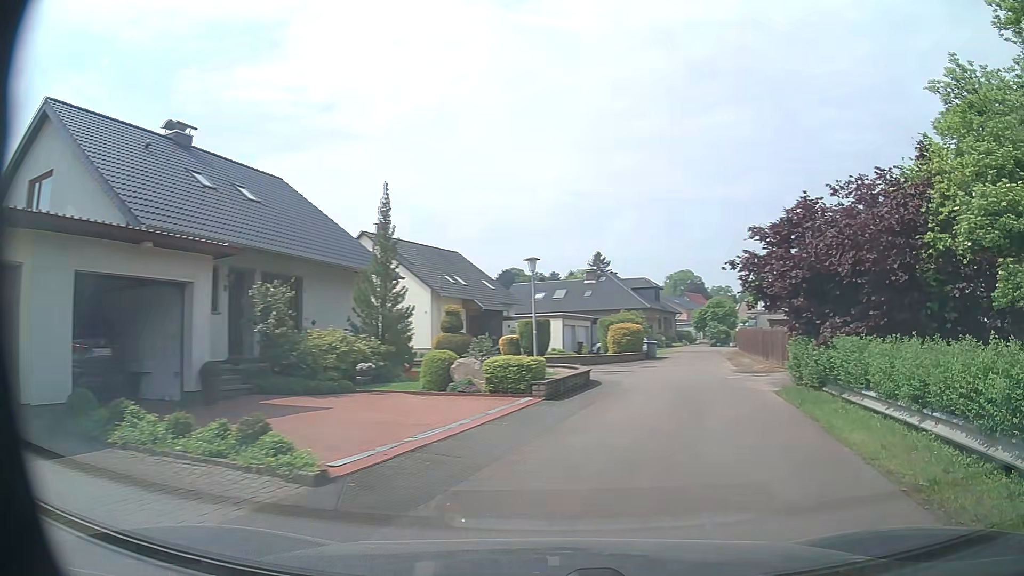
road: residential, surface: asphalt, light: Day
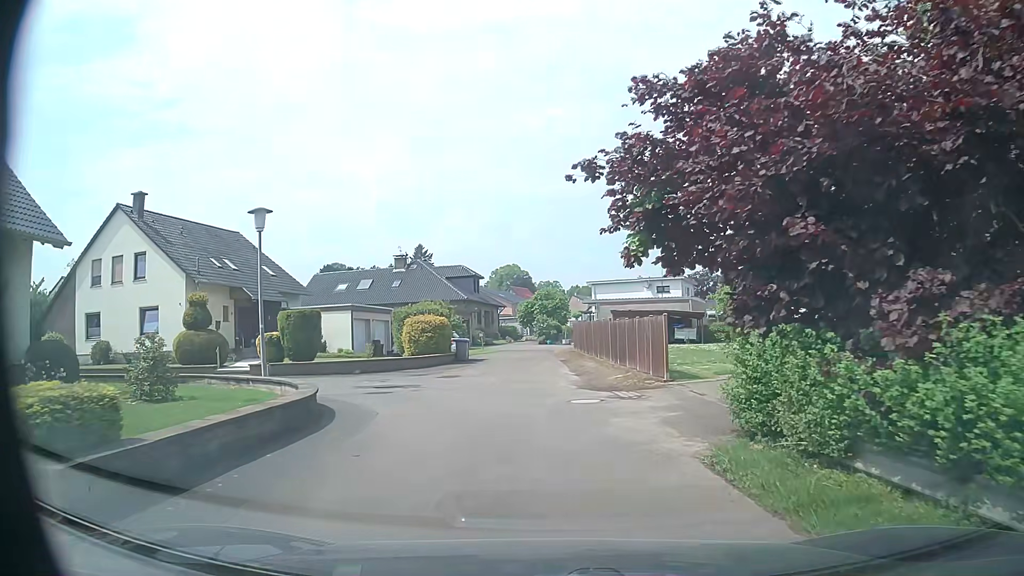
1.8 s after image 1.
(+1.9, +9.9) m; +14°
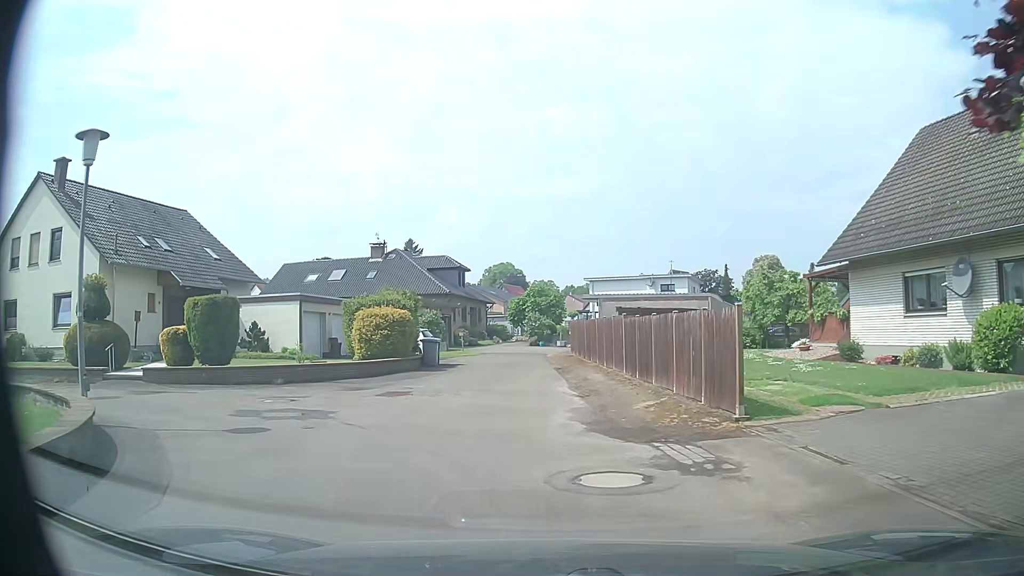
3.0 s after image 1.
(+0.1, +6.9) m; 0°
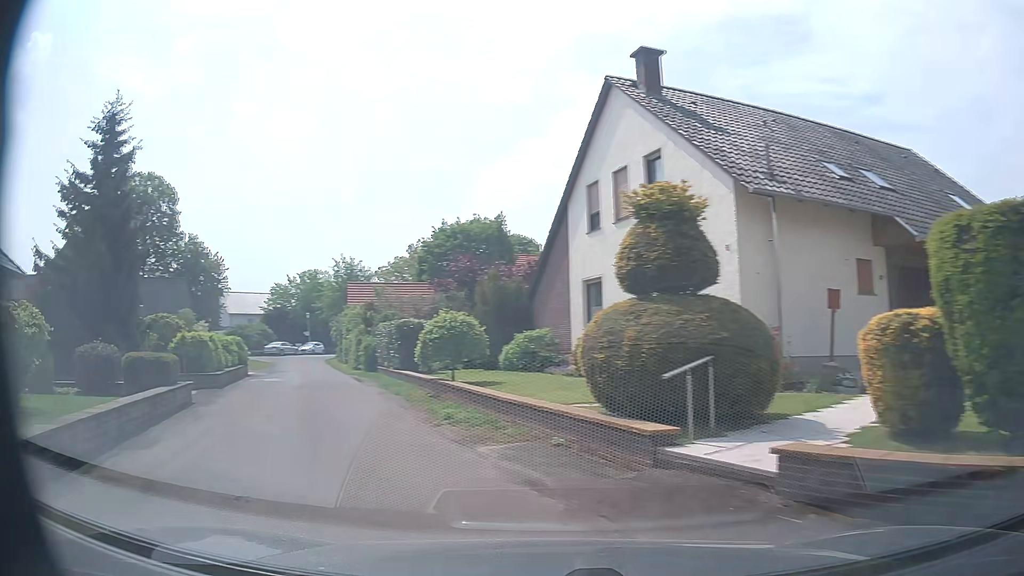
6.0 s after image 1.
(-5.6, +13.2) m; -64°
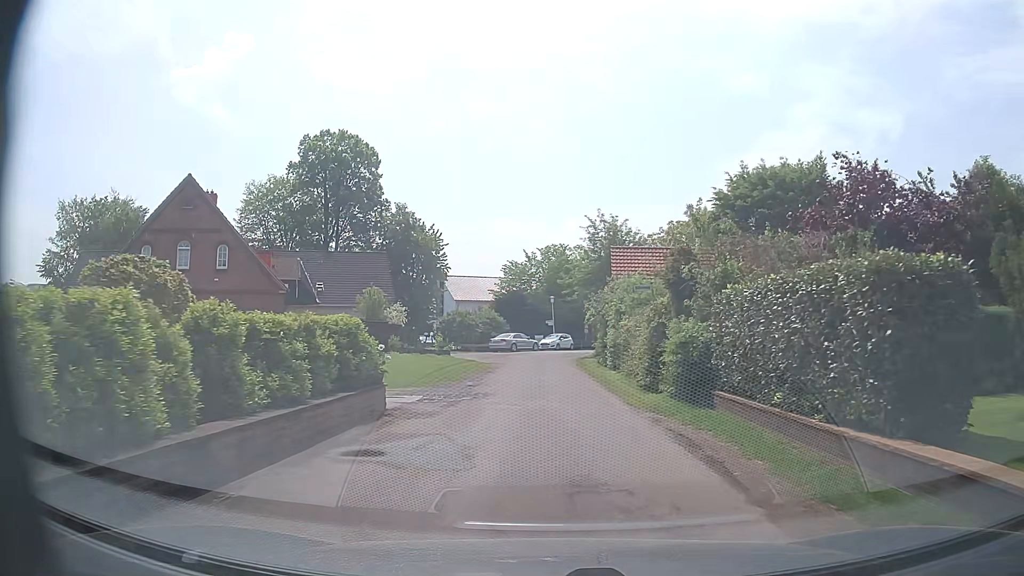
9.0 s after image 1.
(-5.4, +17.6) m; -20°
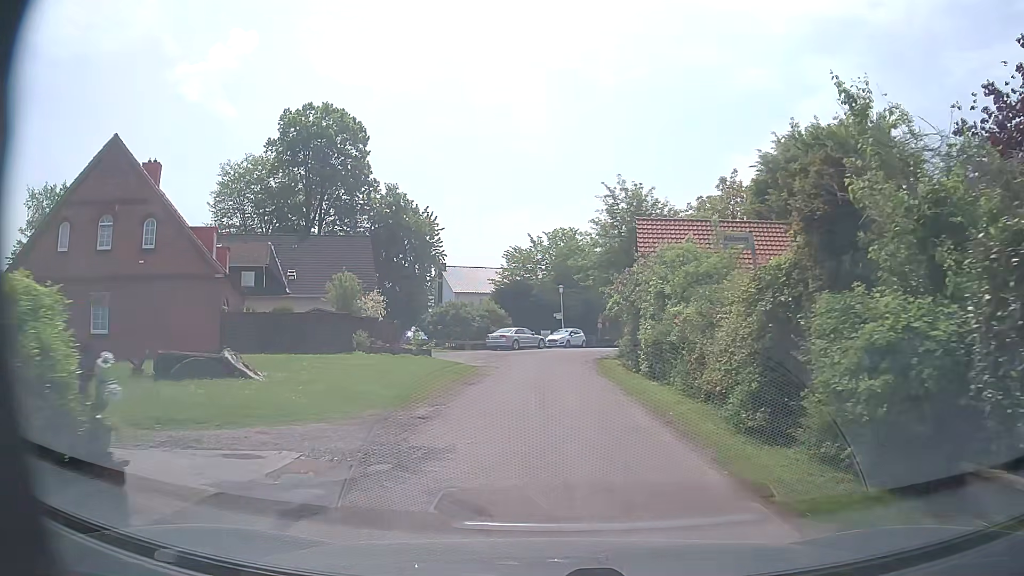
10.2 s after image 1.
(-0.1, +8.3) m; -1°
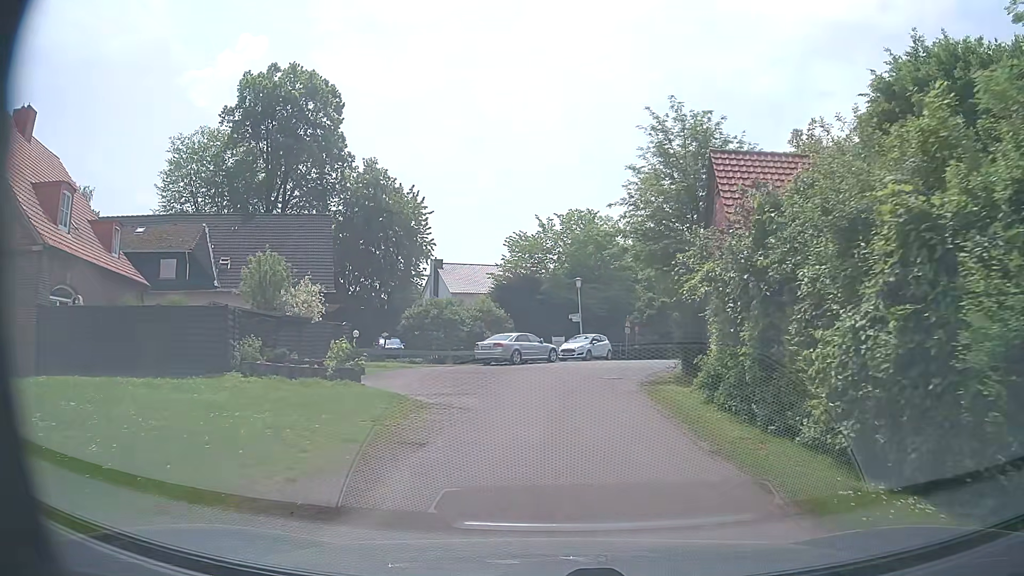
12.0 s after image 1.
(-0.2, +12.7) m; -2°
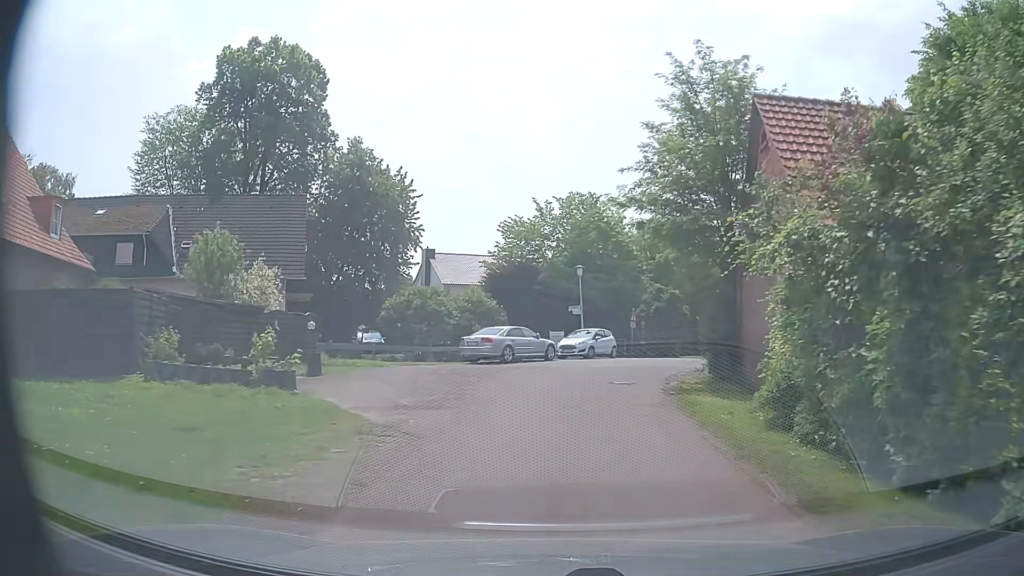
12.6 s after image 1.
(0.0, +4.3) m; 0°
